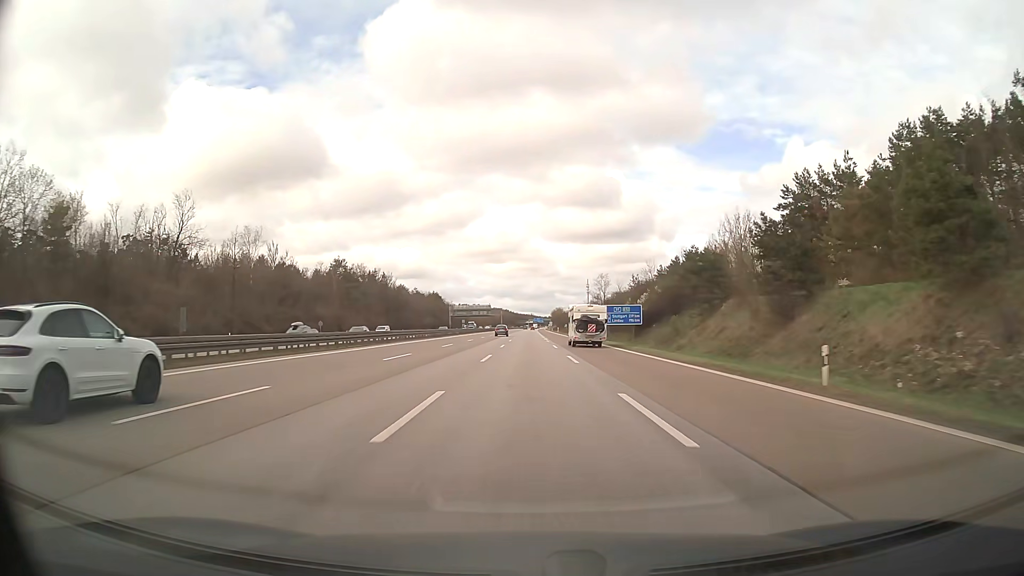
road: motorway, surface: asphalt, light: Day
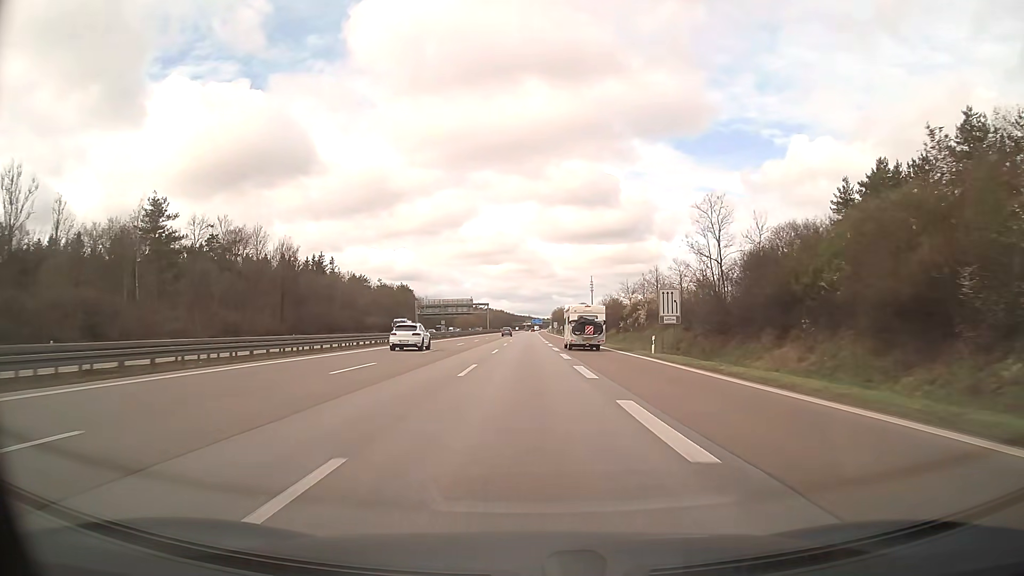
(+0.2, +79.1) m; 0°
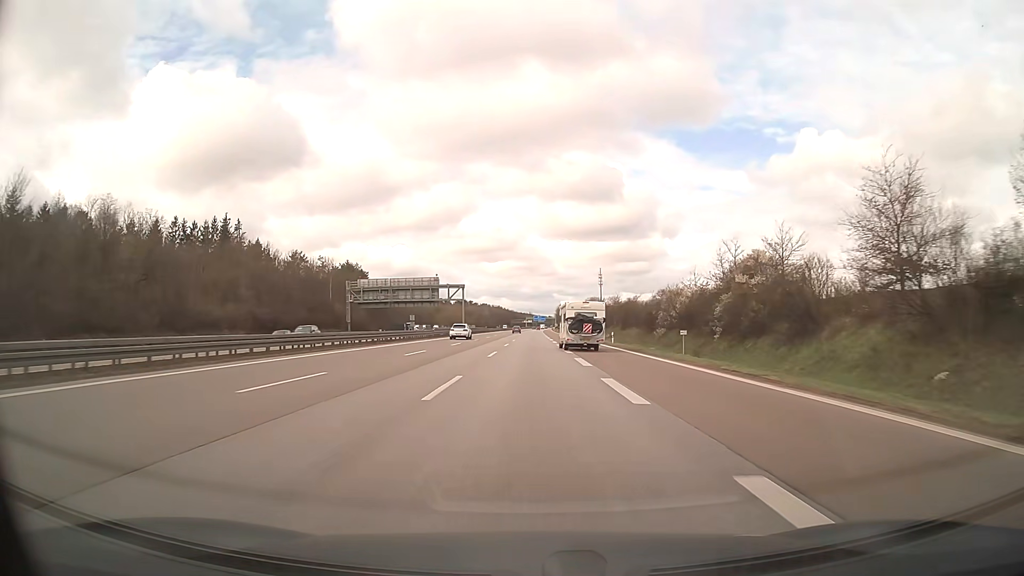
(+0.1, +79.0) m; 0°
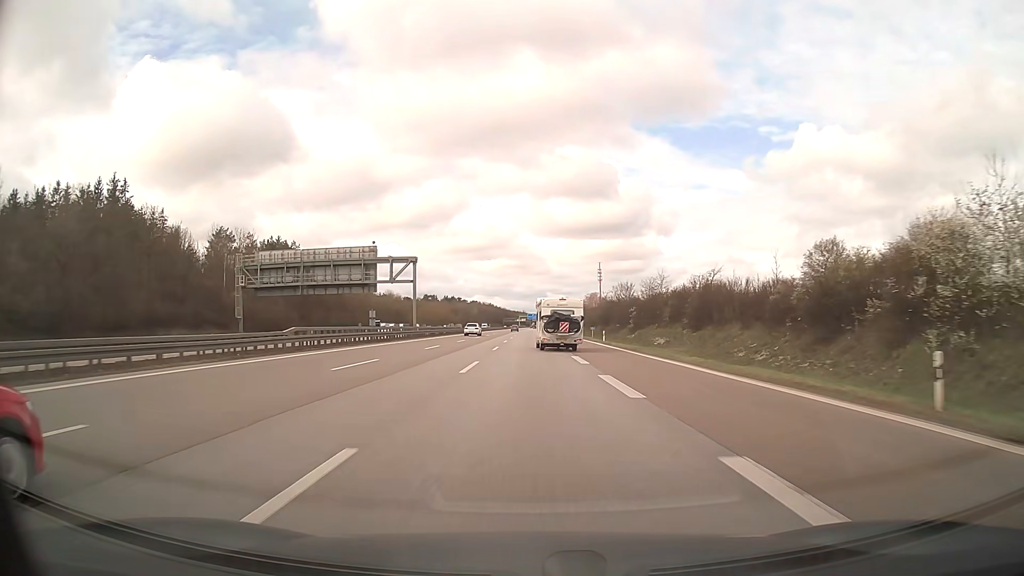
(+0.2, +47.3) m; +1°
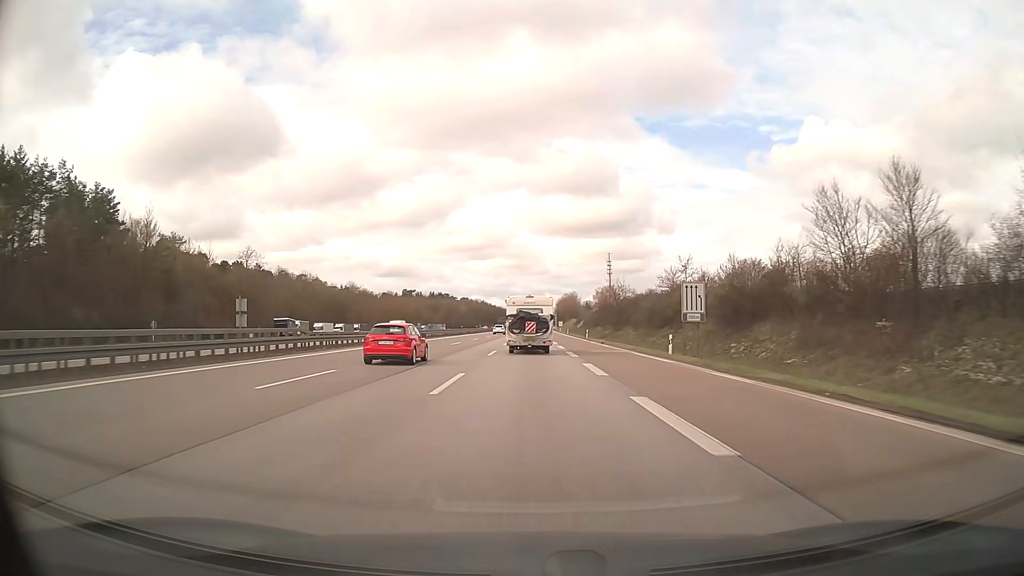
(0.0, +78.0) m; 0°
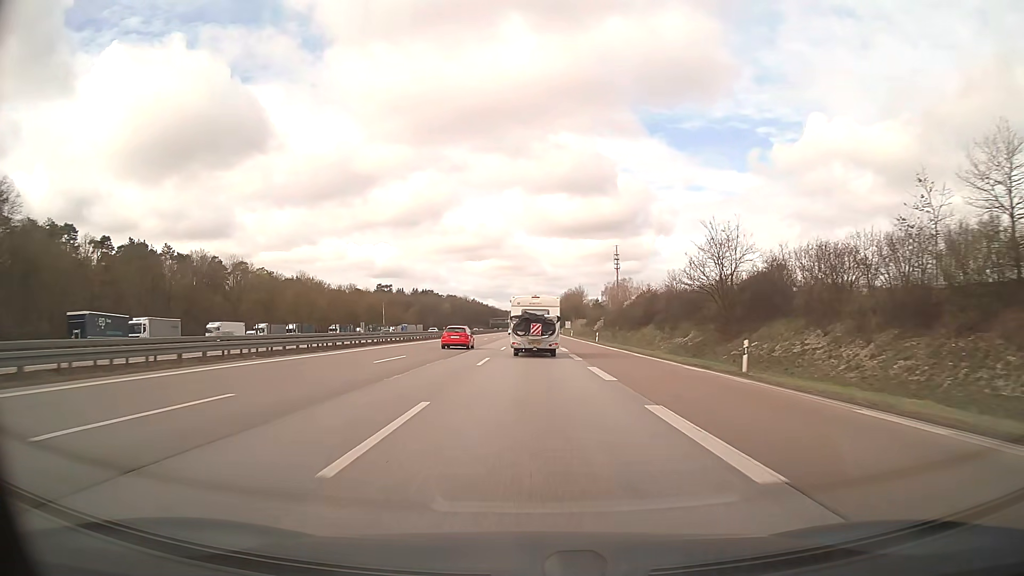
(+0.2, +61.4) m; 0°
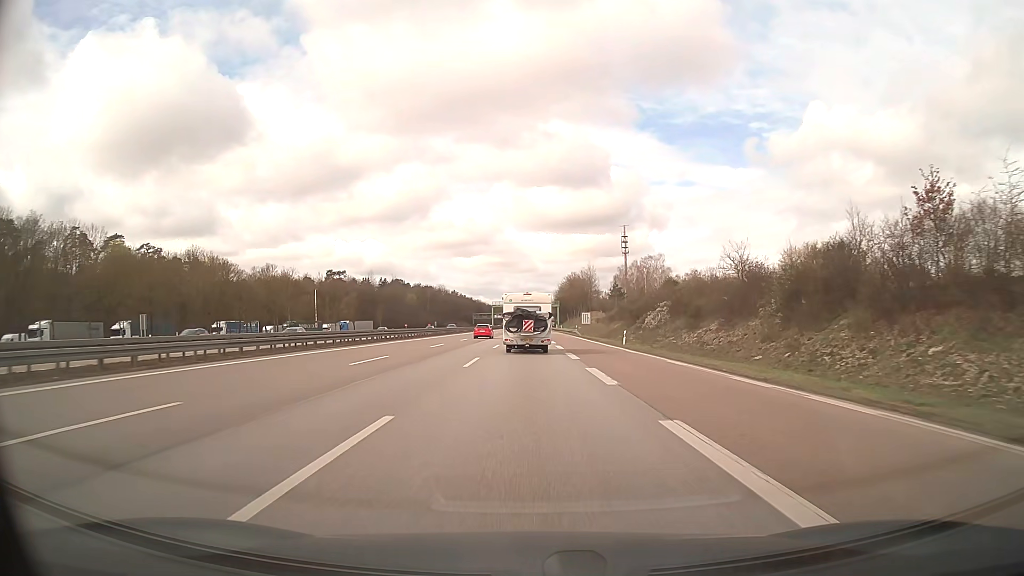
(+0.6, +74.3) m; +1°
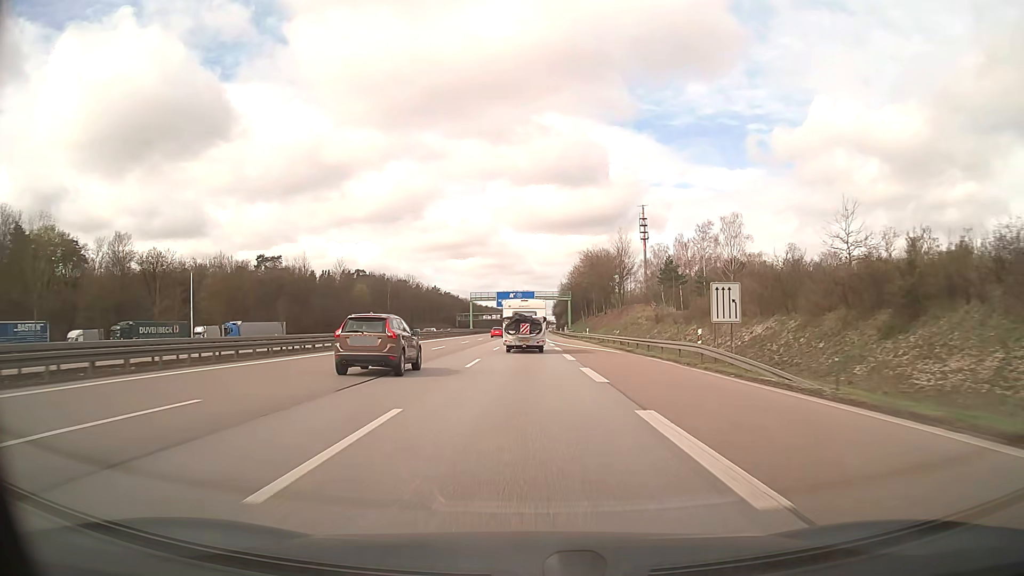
(+0.1, +70.8) m; 0°
(0, +10) (0, +20) (0, +30) (0, +40) (0, +50) (-1, +60) (-1, +70) (-1, +80) (-2, +90) (-2, +100) m
